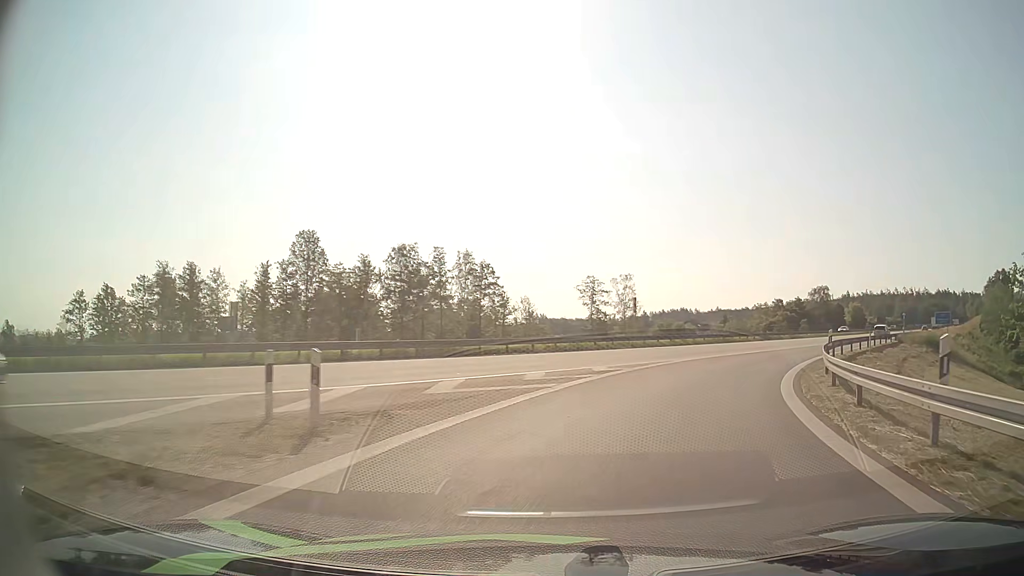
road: motorway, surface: asphalt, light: Day
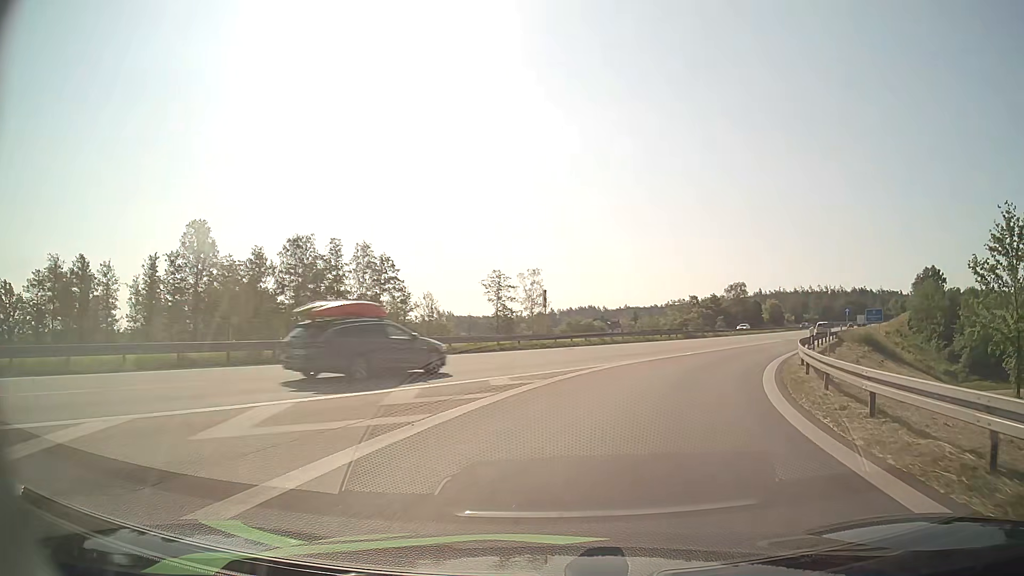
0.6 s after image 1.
(+0.4, +6.1) m; +8°
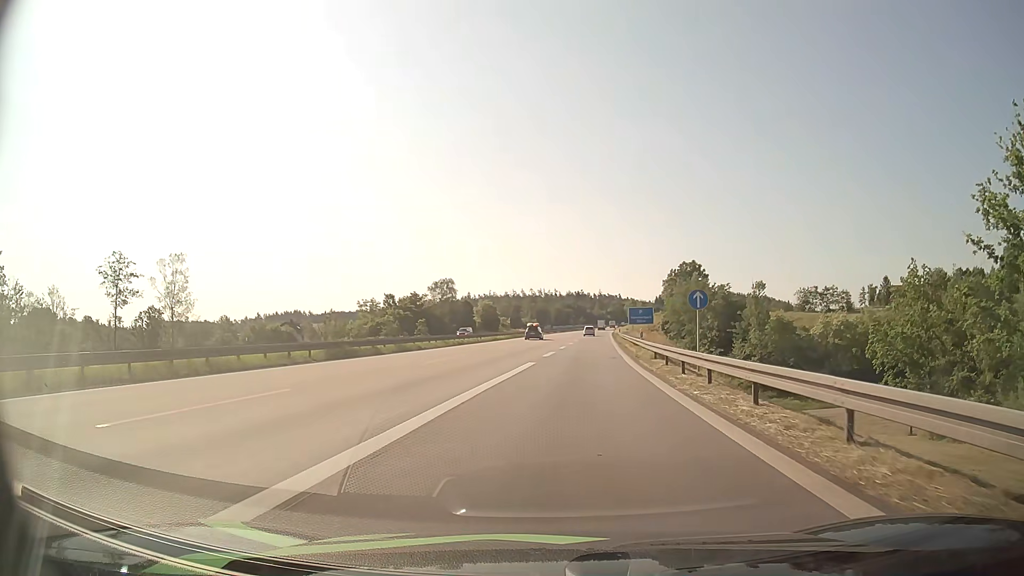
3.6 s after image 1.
(+8.5, +30.3) m; +25°
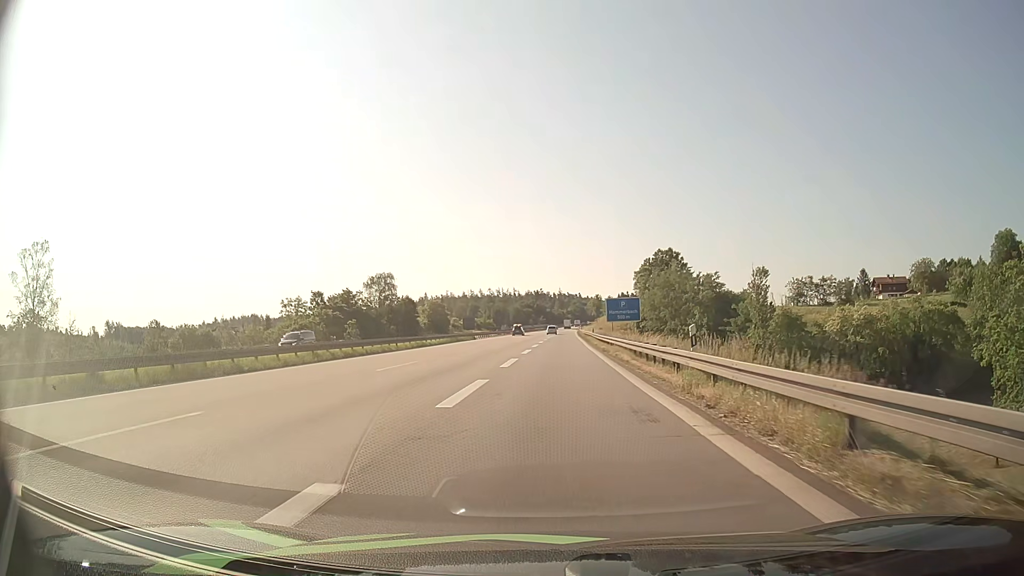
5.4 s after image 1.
(+0.9, +21.2) m; +4°
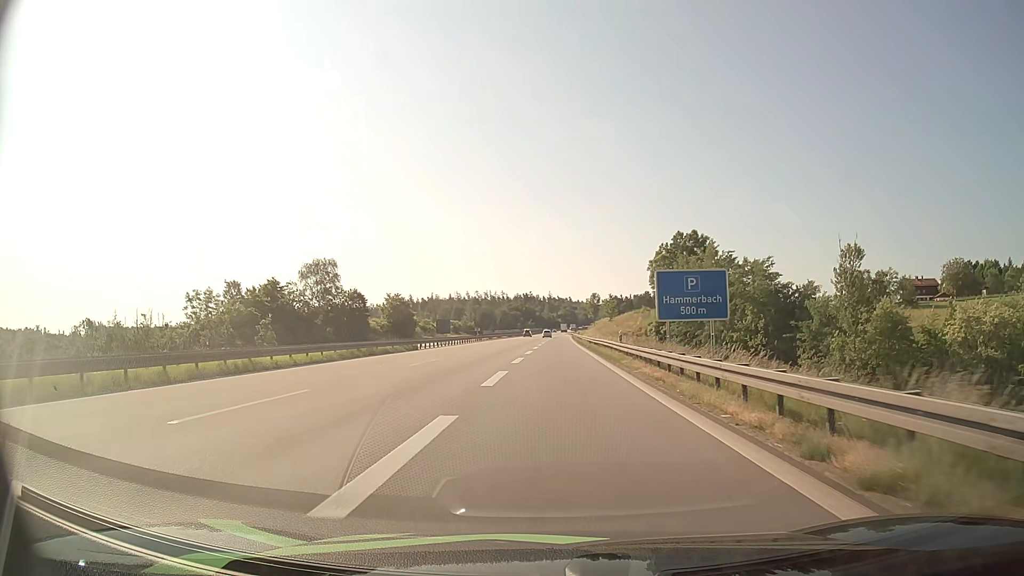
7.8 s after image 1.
(+0.1, +31.0) m; +1°
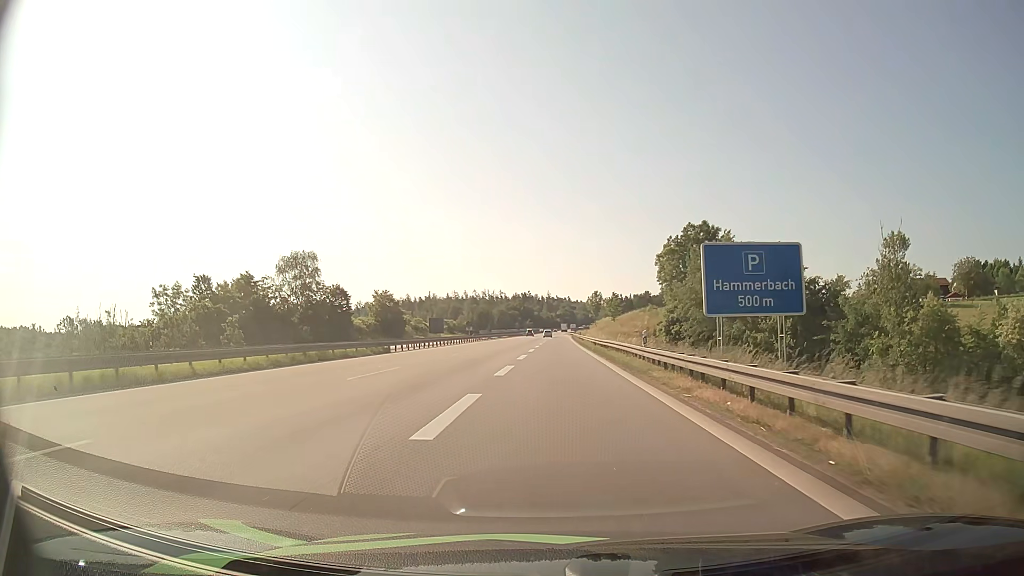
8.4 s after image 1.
(0.0, +8.6) m; 0°
(0, +10) (0, +20) (0, +30) (0, +40) (0, +50) (0, +60) (+1, +70) (+1, +80) (+1, +90) (+1, +100) m
